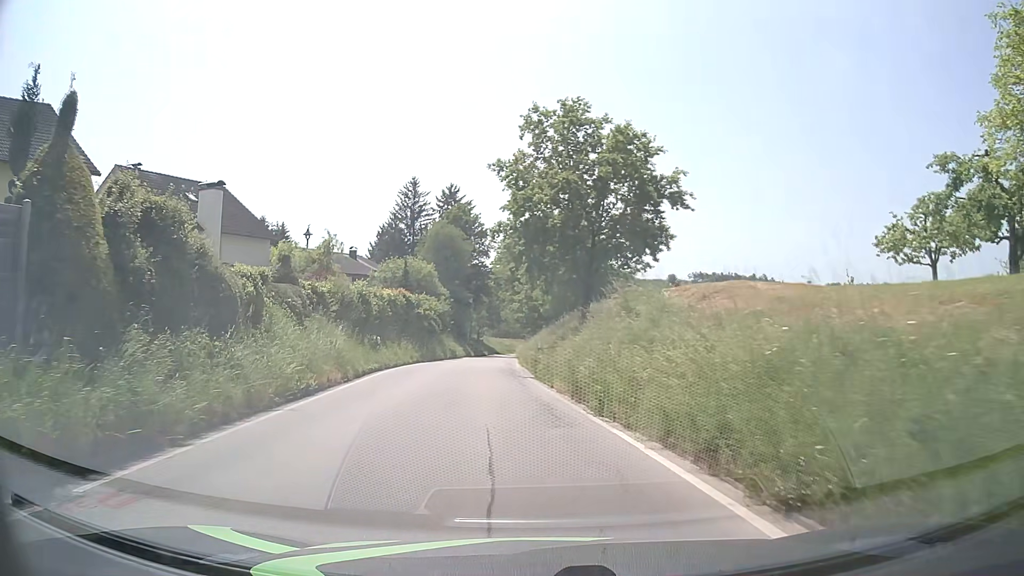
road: tertiary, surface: asphalt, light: Day
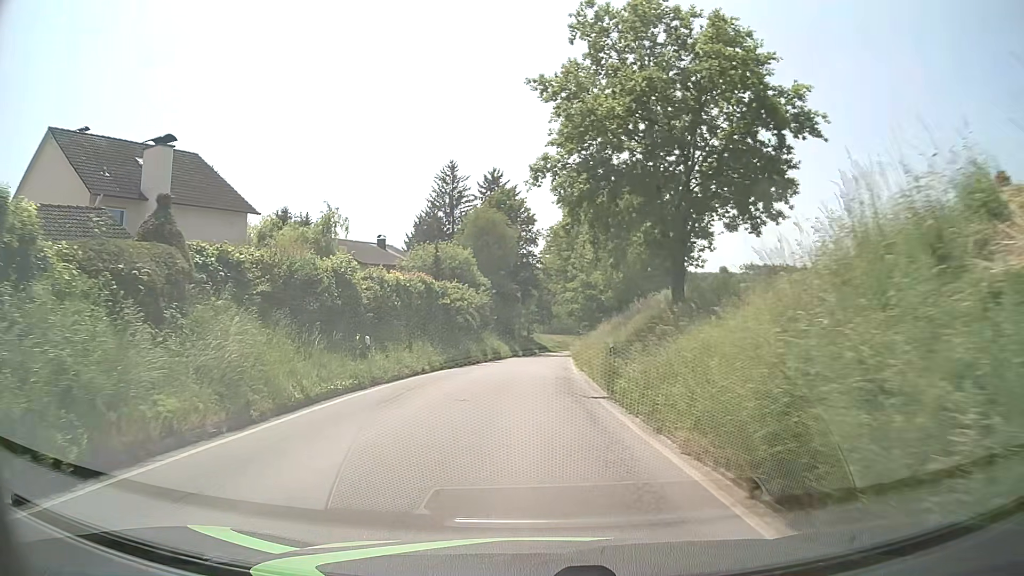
(-0.3, +10.7) m; -4°
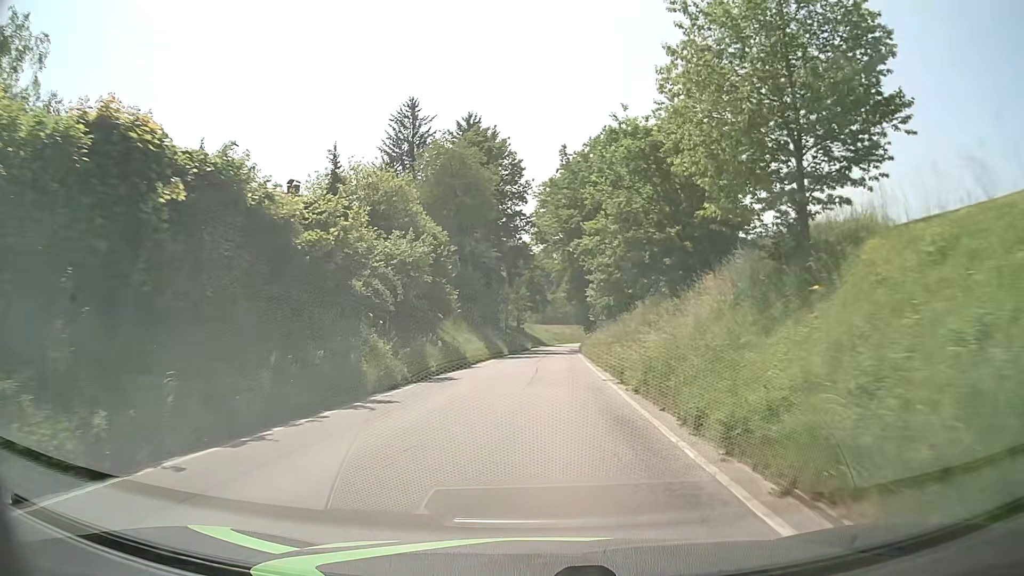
(-0.1, +26.3) m; +1°
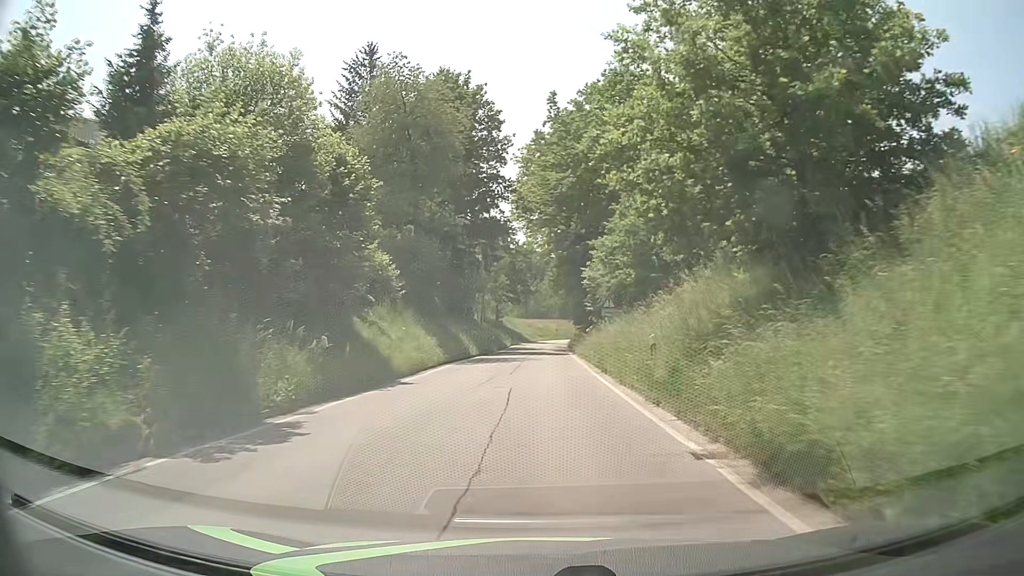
(0.0, +14.5) m; 0°
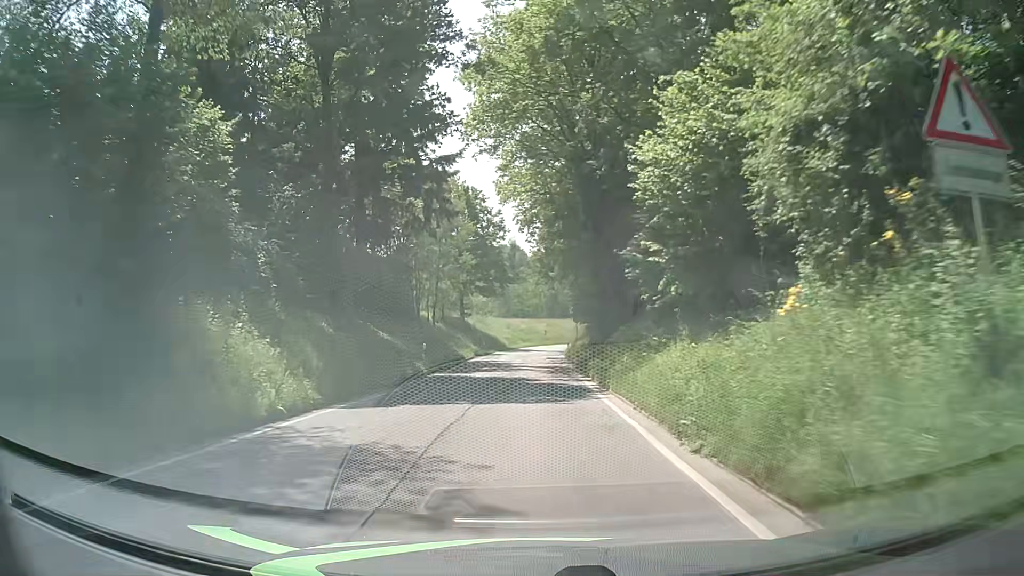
(+0.8, +29.6) m; +2°
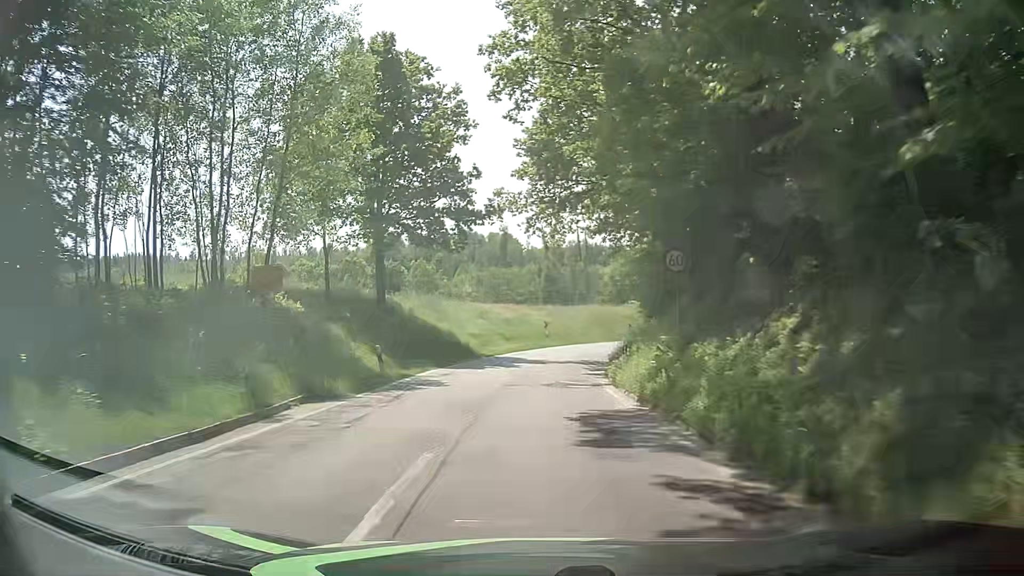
(+0.1, +37.5) m; +1°
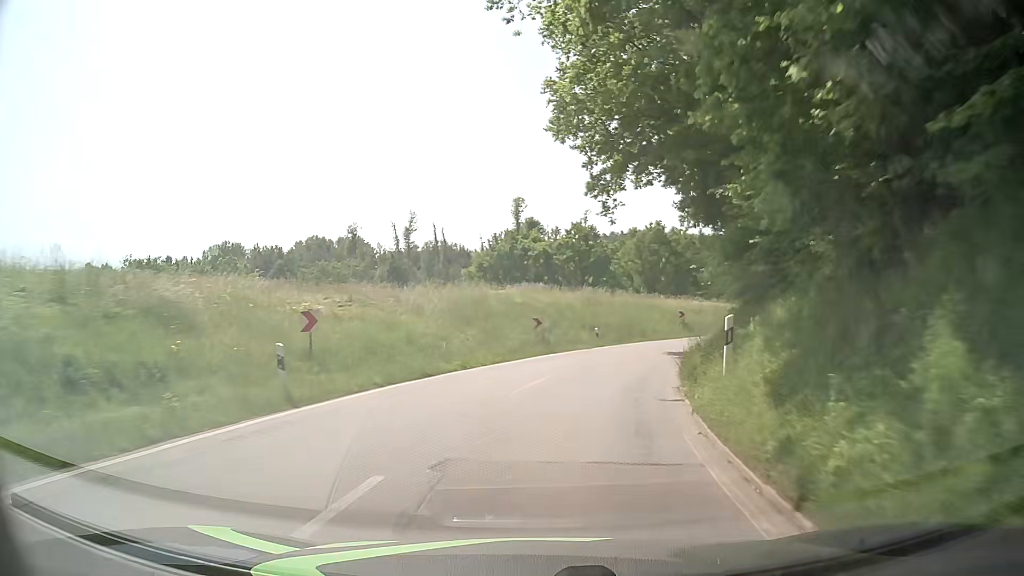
(+1.9, +37.5) m; +11°
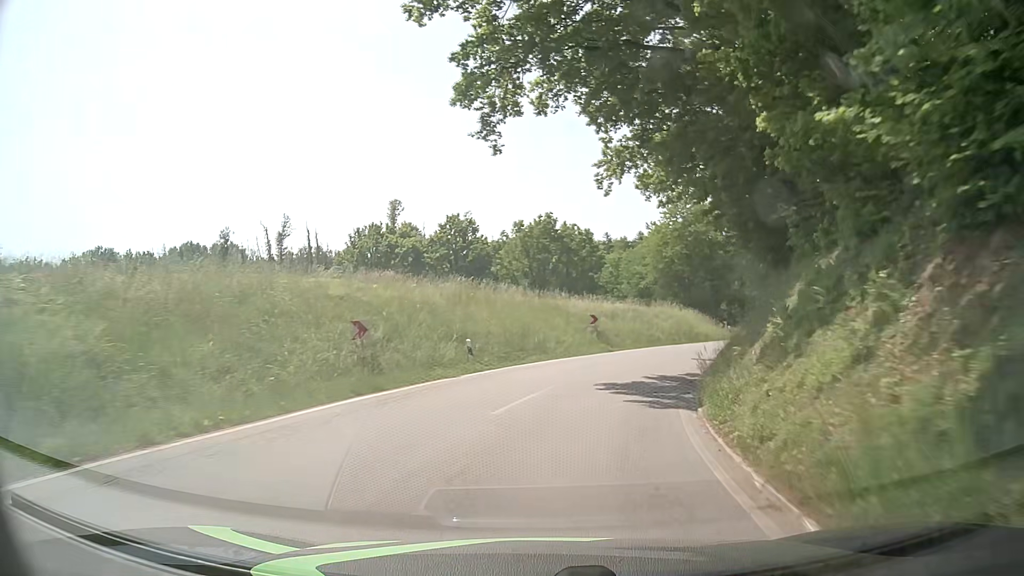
(+1.2, +15.0) m; +10°
(+1, +10) (+3, +20) (+6, +29) (+11, +38) (+17, +46) (+24, +53) (+32, +59) (+41, +64) (+50, +67) (+60, +70) m
